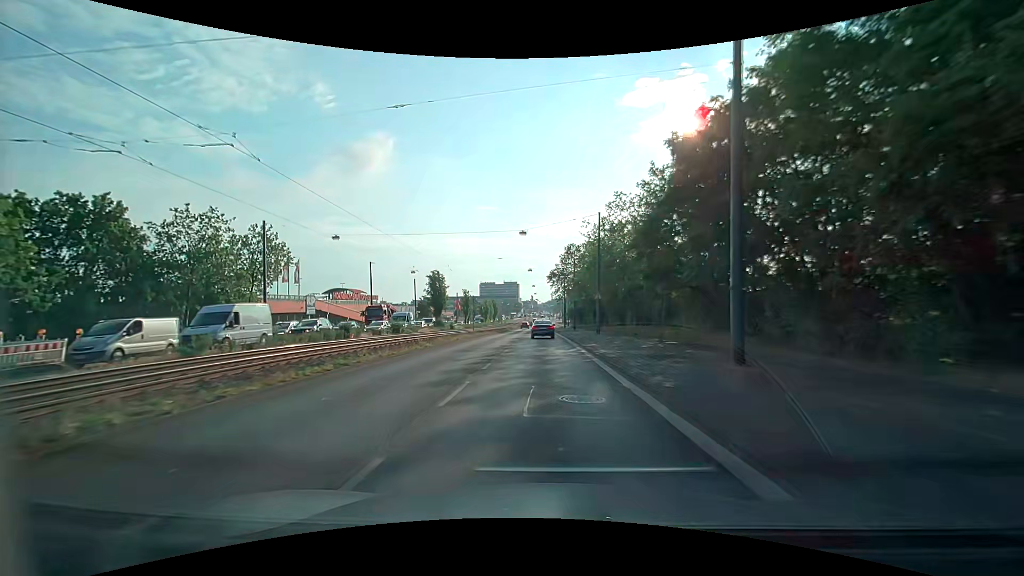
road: primary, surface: asphalt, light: Day
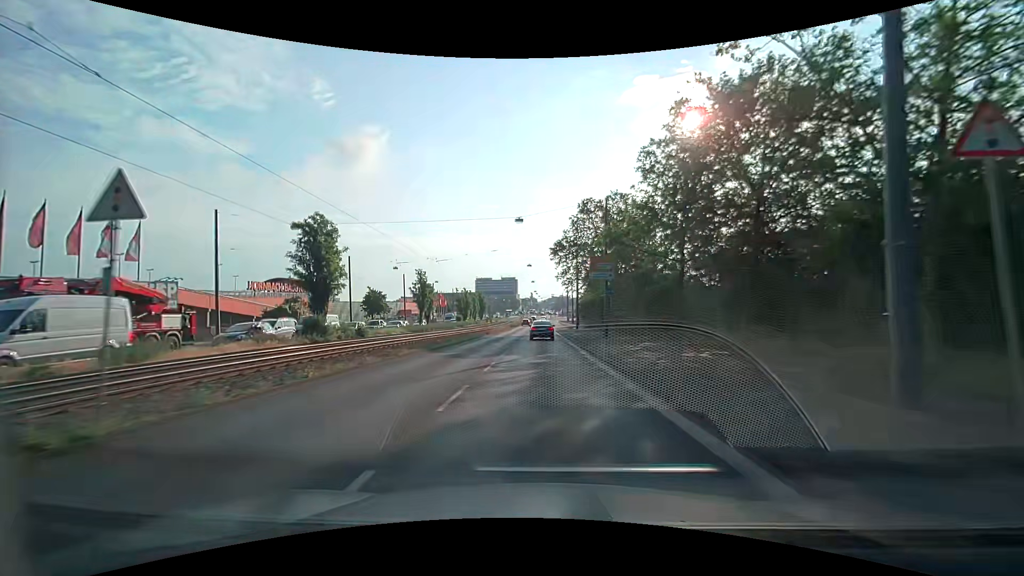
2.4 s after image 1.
(+0.1, +36.1) m; 0°
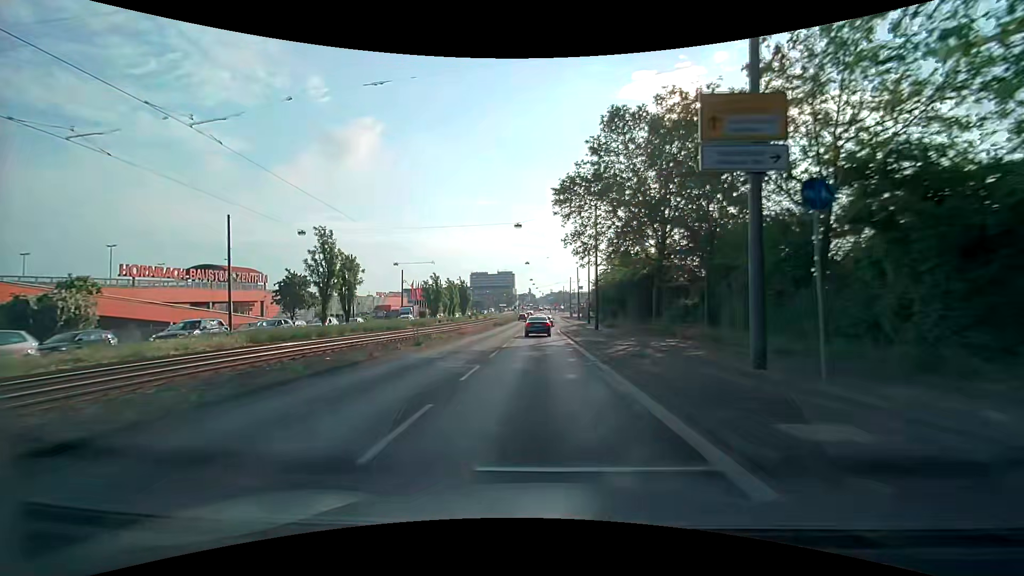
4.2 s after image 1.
(+0.2, +26.6) m; 0°
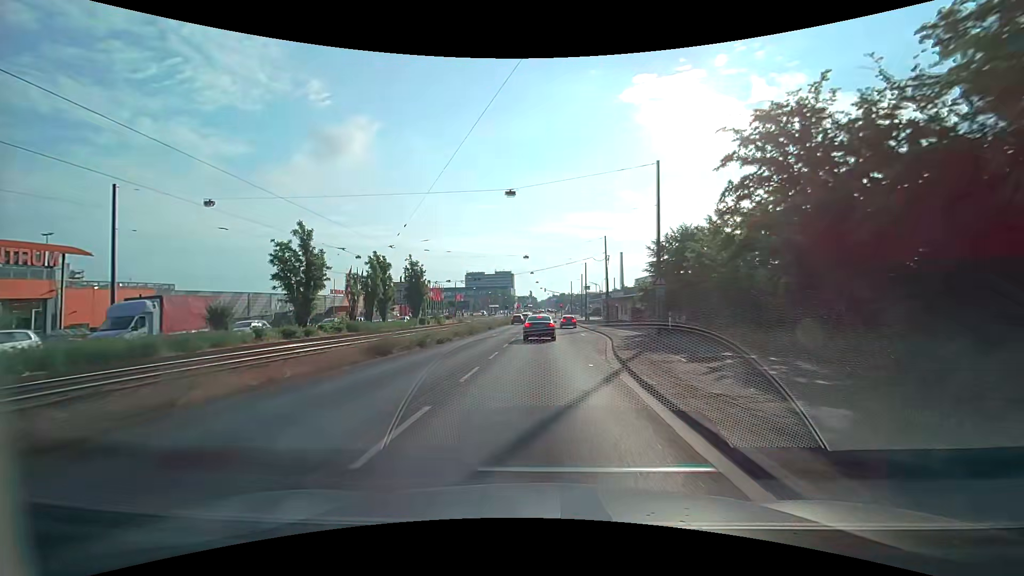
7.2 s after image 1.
(-0.1, +41.5) m; -1°
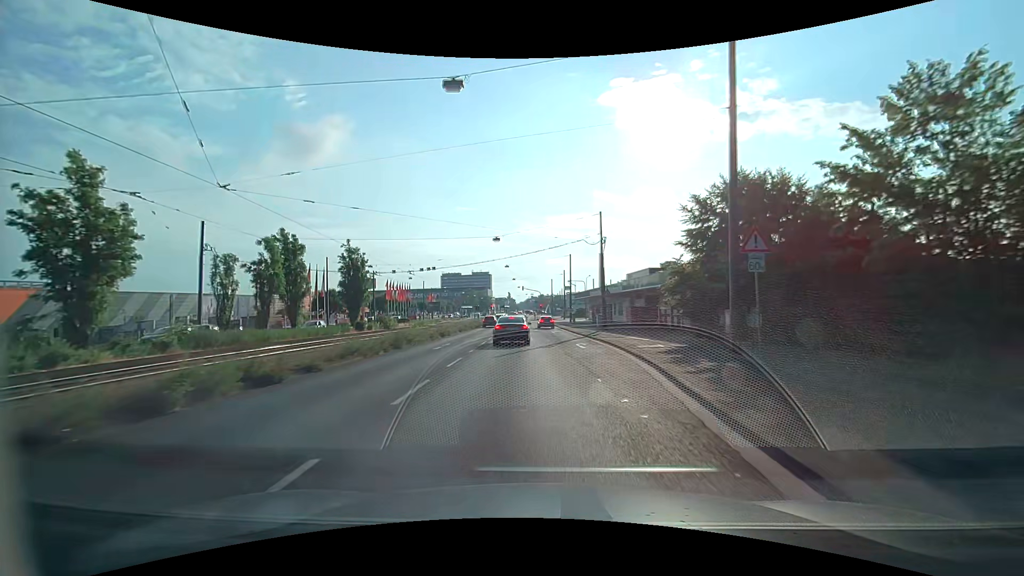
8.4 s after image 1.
(+0.3, +14.3) m; +3°
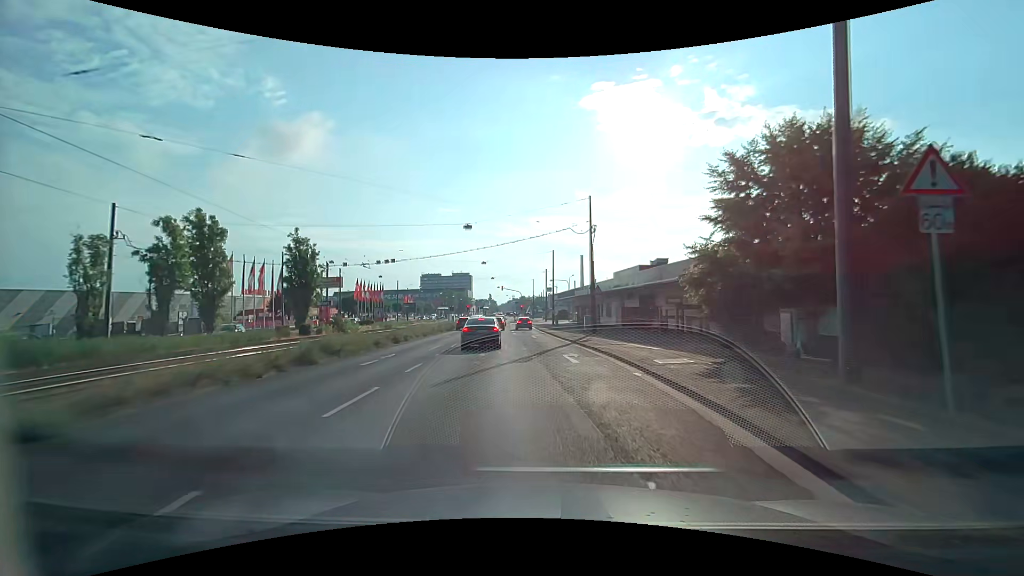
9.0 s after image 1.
(+0.1, +6.7) m; +2°
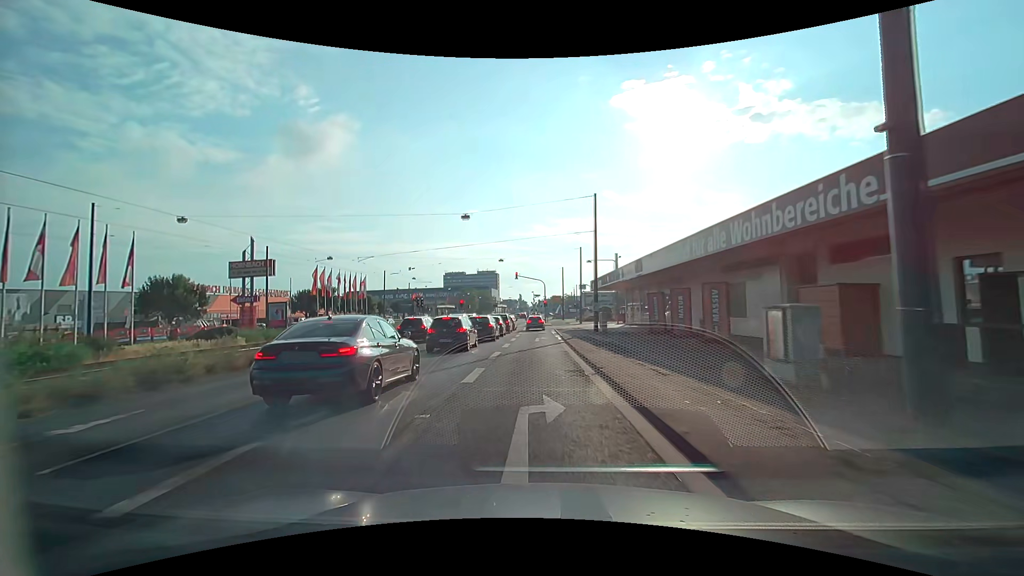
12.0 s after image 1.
(+0.1, +32.1) m; -4°
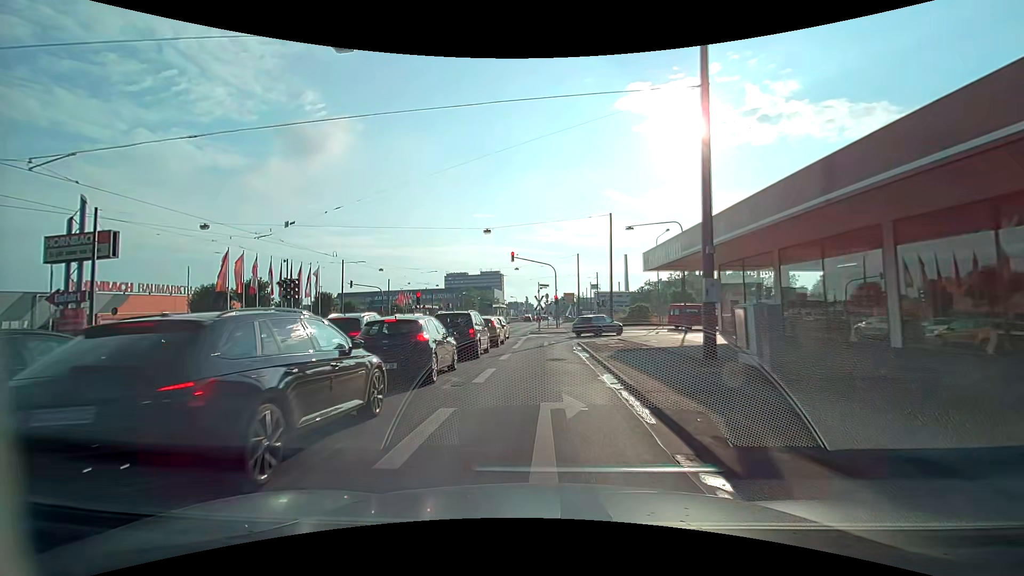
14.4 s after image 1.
(-0.2, +24.0) m; -1°
